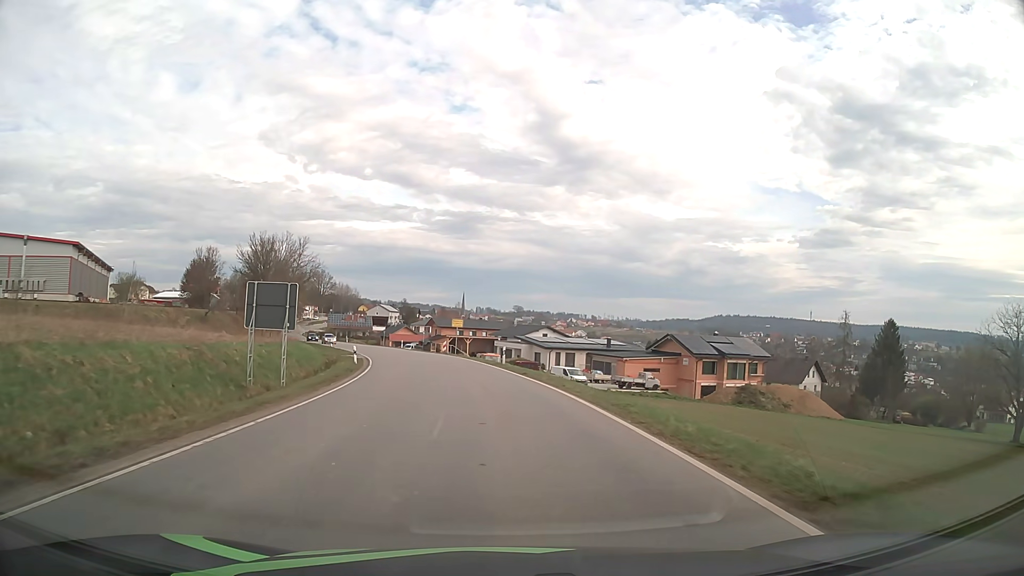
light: Day
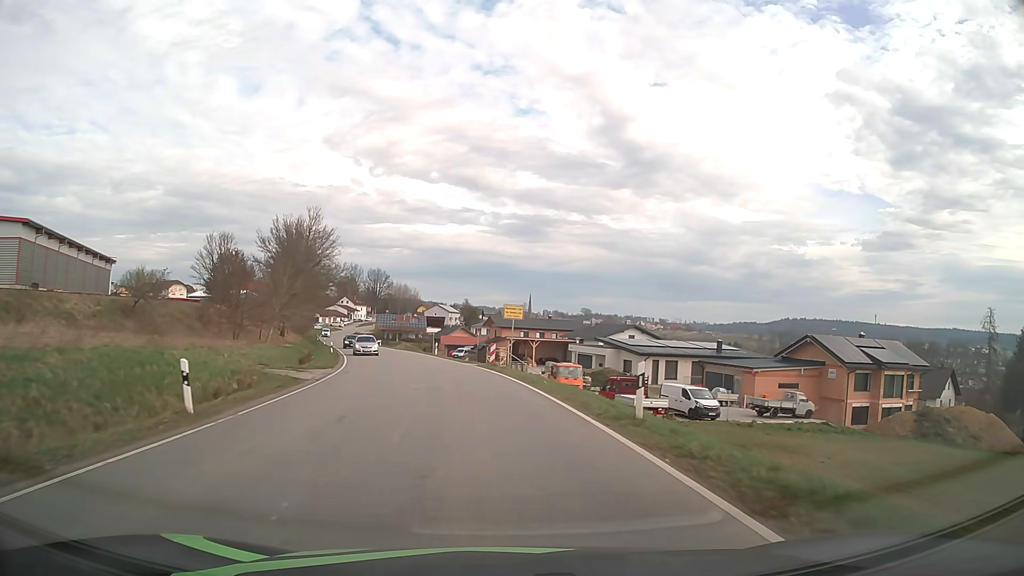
(-1.1, +24.4) m; -6°
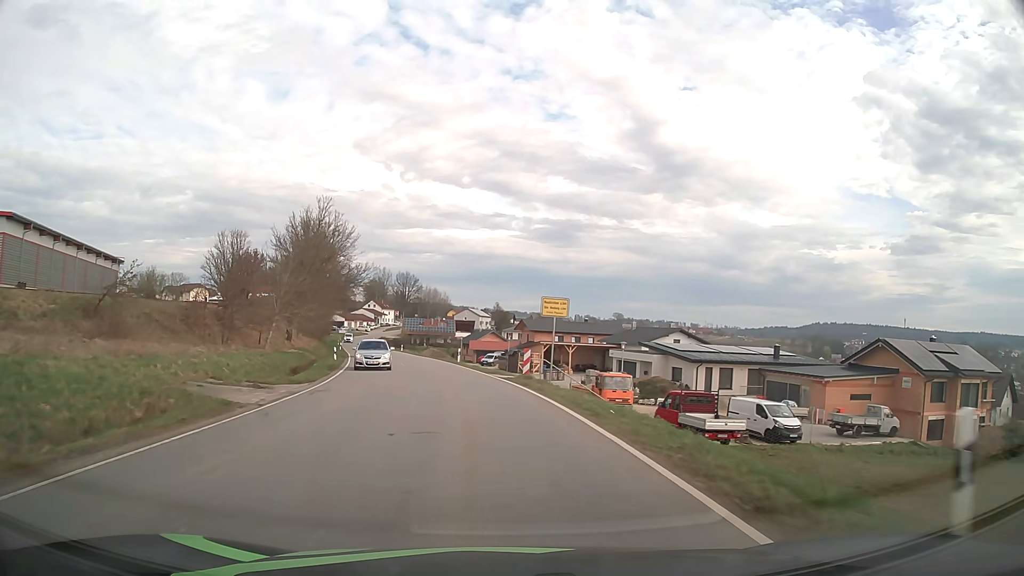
(-0.2, +8.0) m; -3°
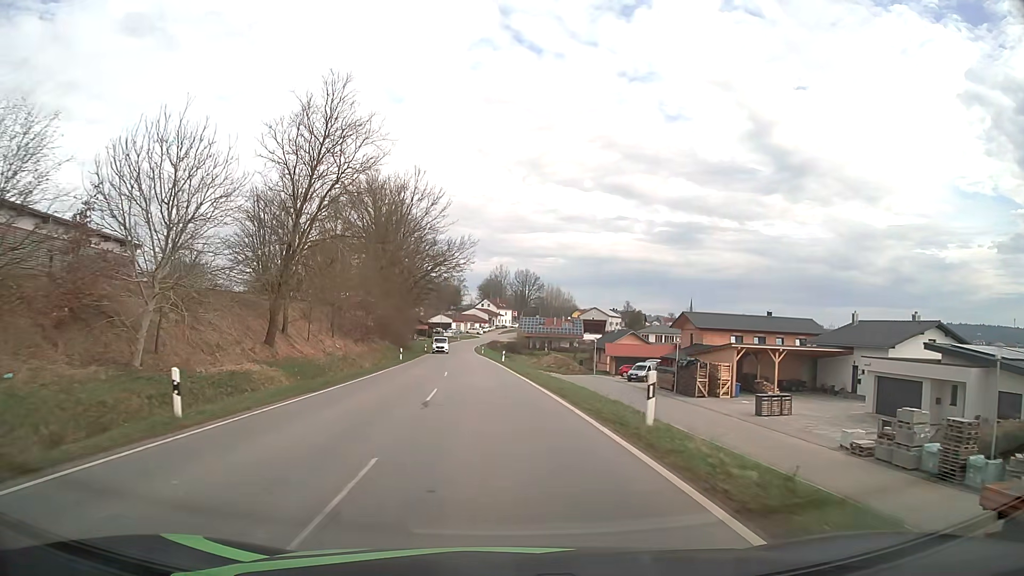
(-3.1, +32.9) m; -10°
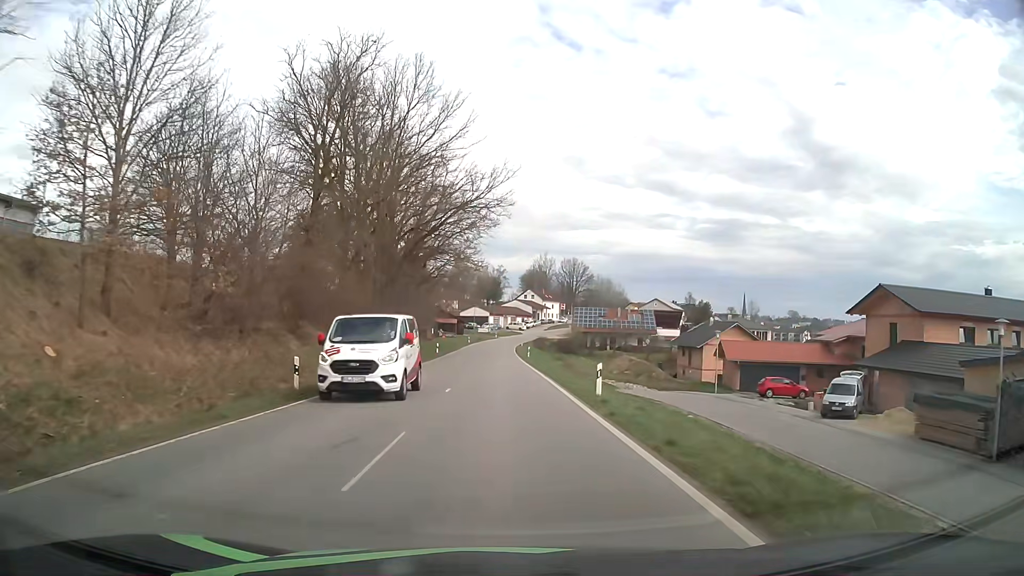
(-1.4, +33.7) m; -4°
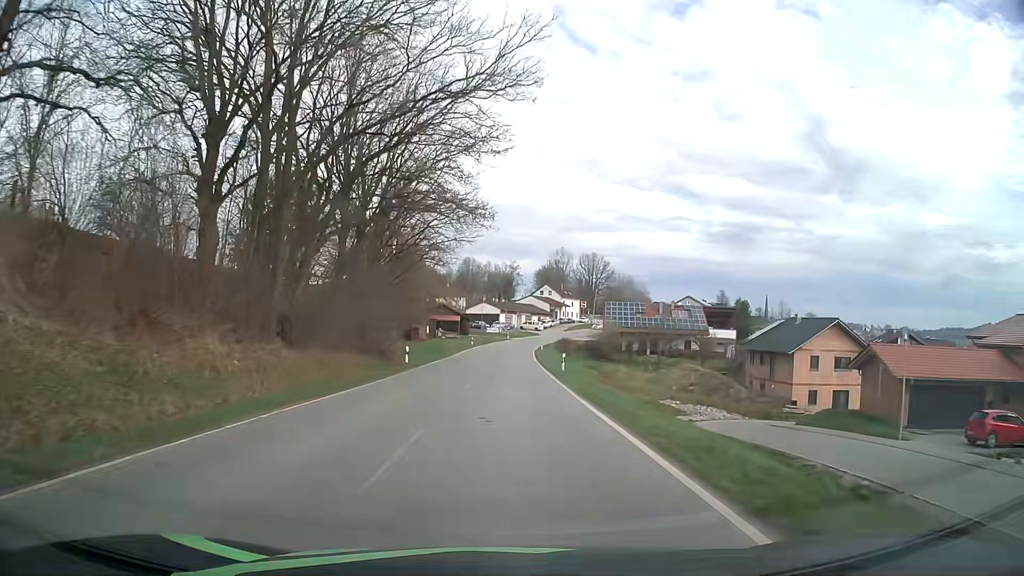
(-0.3, +23.6) m; -1°
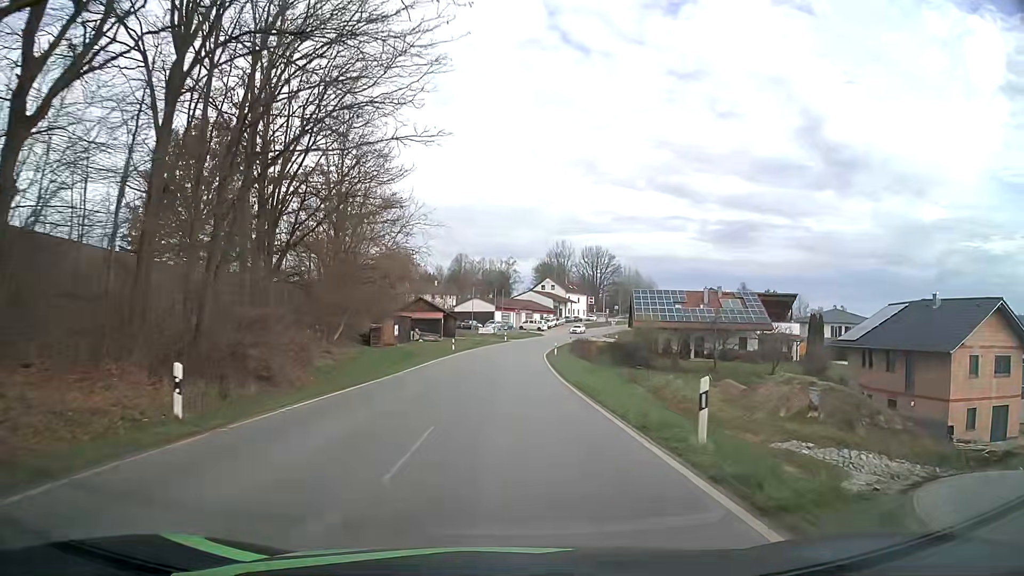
(+0.1, +23.8) m; 0°
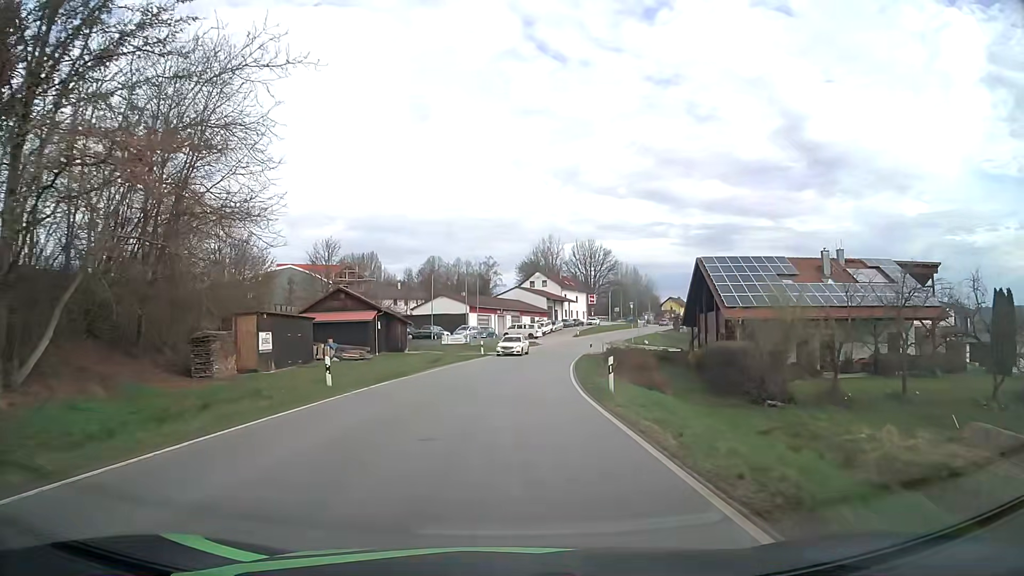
(+0.5, +32.8) m; +2°
(0, +10) (0, +20) (+1, +30) (+2, +40) (+3, +50) (+4, +60) (+6, +70) (+9, +79) (+12, +89) (+15, +98) m
